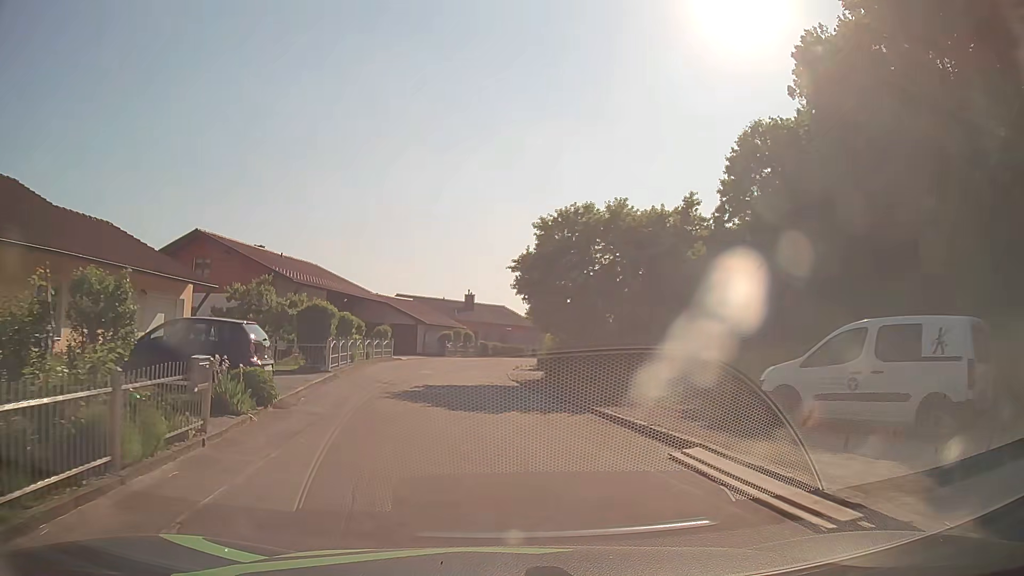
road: residential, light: Day
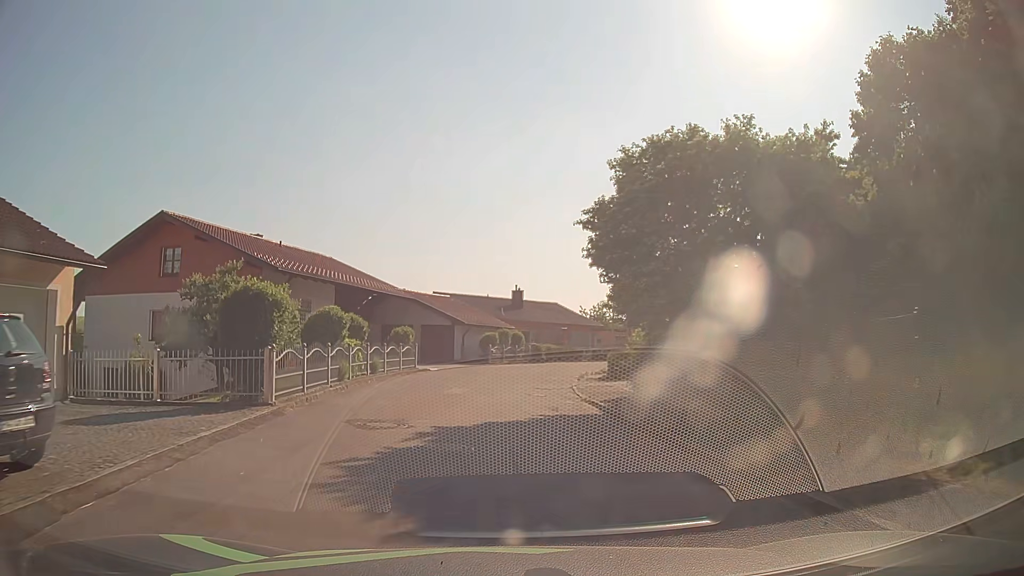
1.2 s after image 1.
(-0.3, +9.0) m; -4°
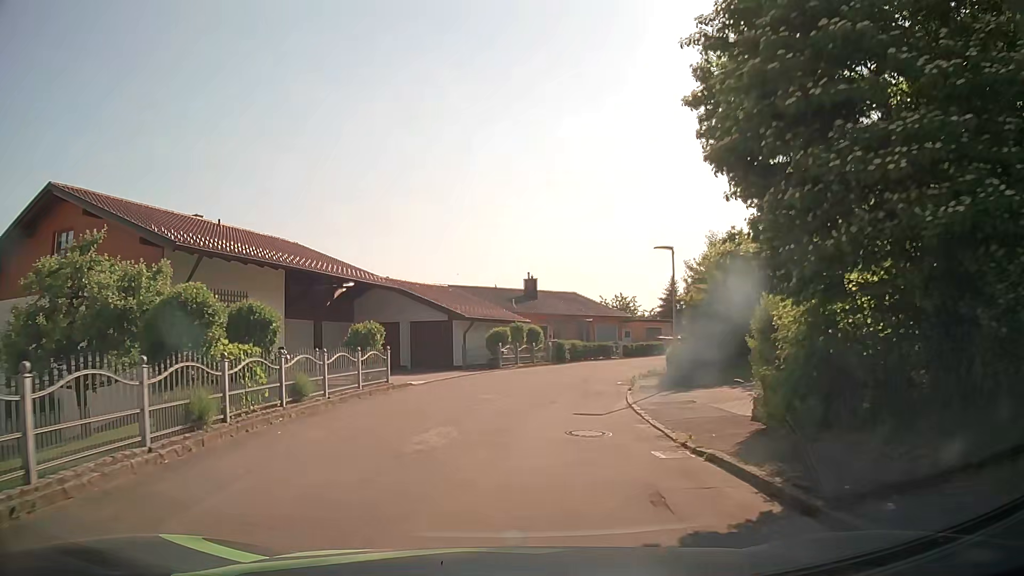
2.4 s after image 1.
(-0.1, +9.0) m; 0°
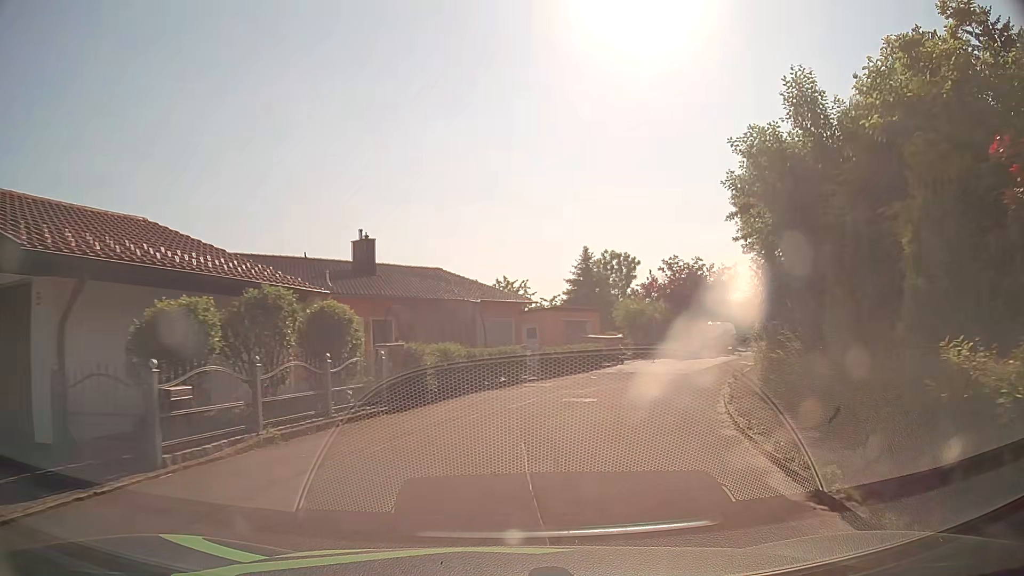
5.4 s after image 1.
(+1.3, +22.5) m; +11°
(+1, +10) (+4, +20) (+8, +29) (+14, +37) (+20, +44) (+27, +51) (+35, +58) (+43, +63) (+52, +68) (+61, +72) m
